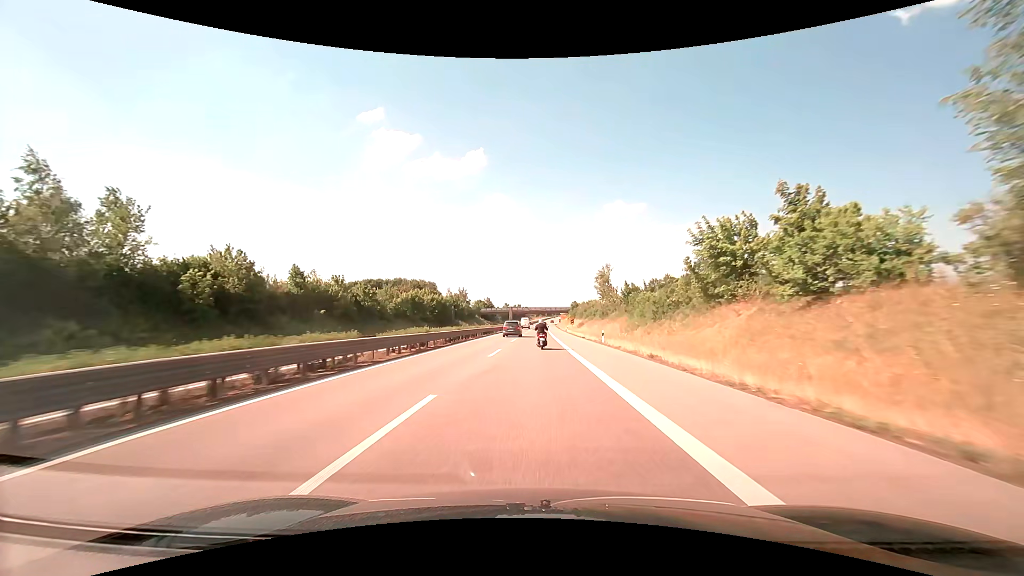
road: trunk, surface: asphalt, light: Day
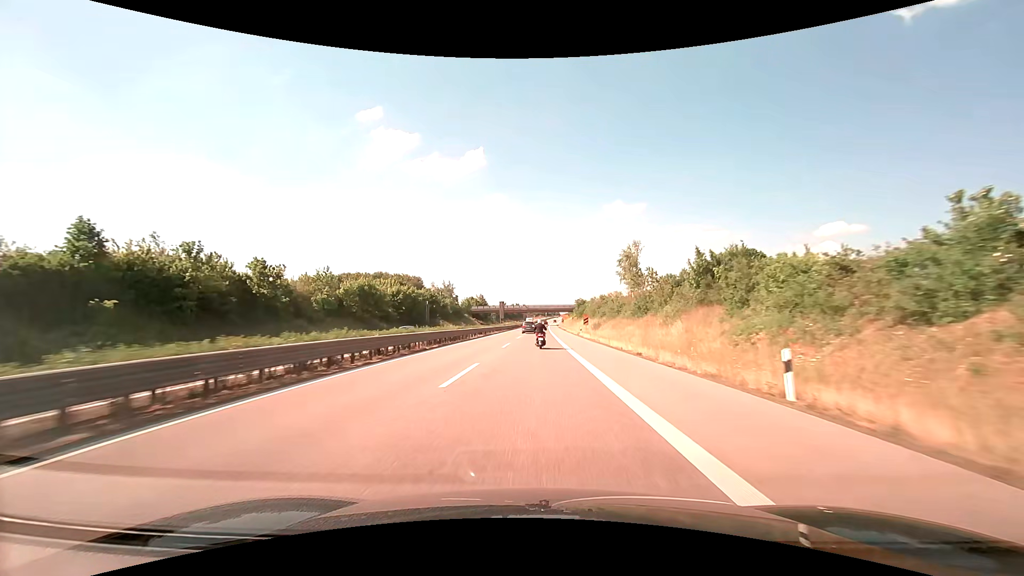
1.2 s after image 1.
(+0.1, +28.3) m; 0°
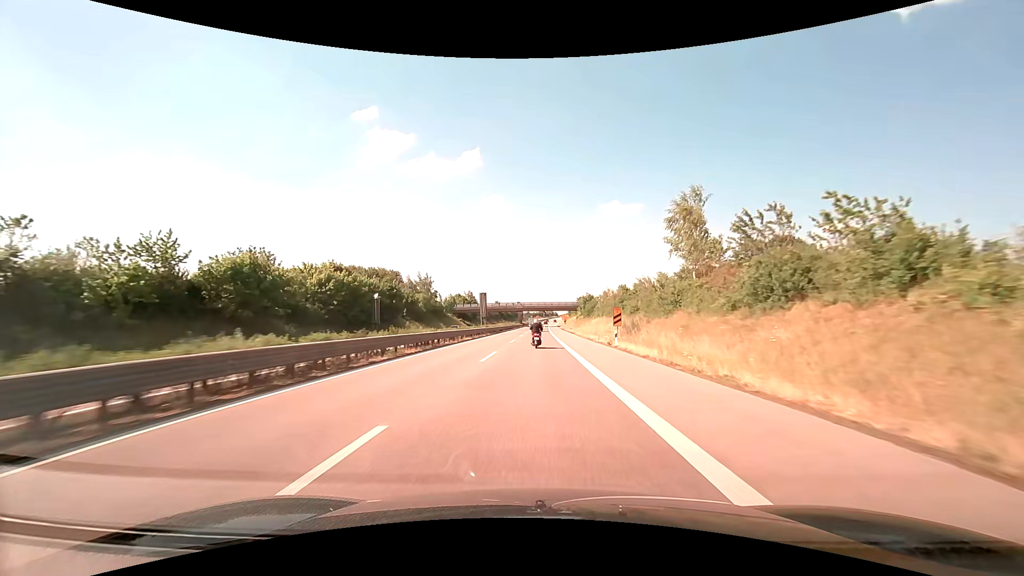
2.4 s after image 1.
(+0.1, +28.4) m; 0°
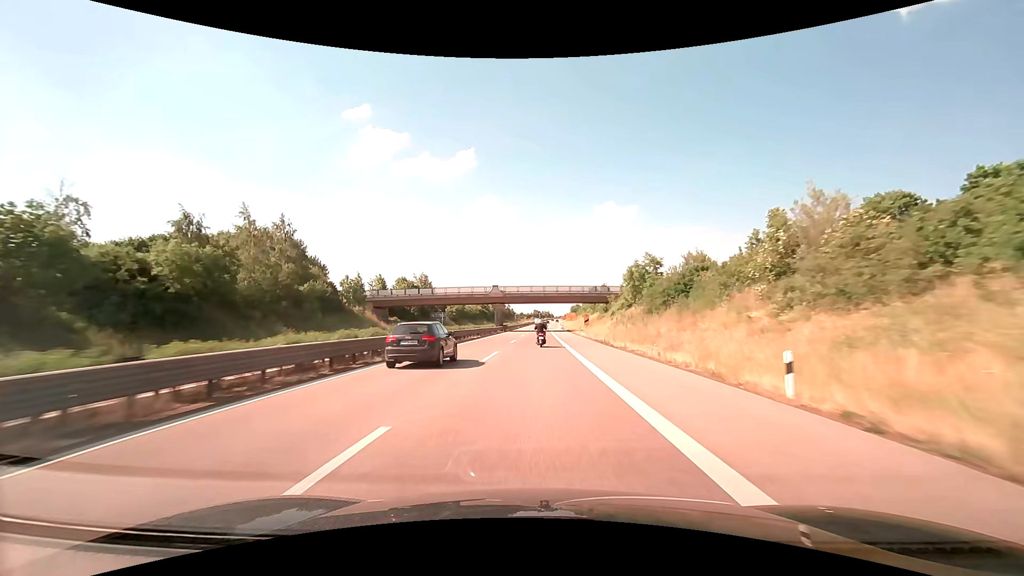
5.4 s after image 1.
(+0.3, +71.6) m; +1°
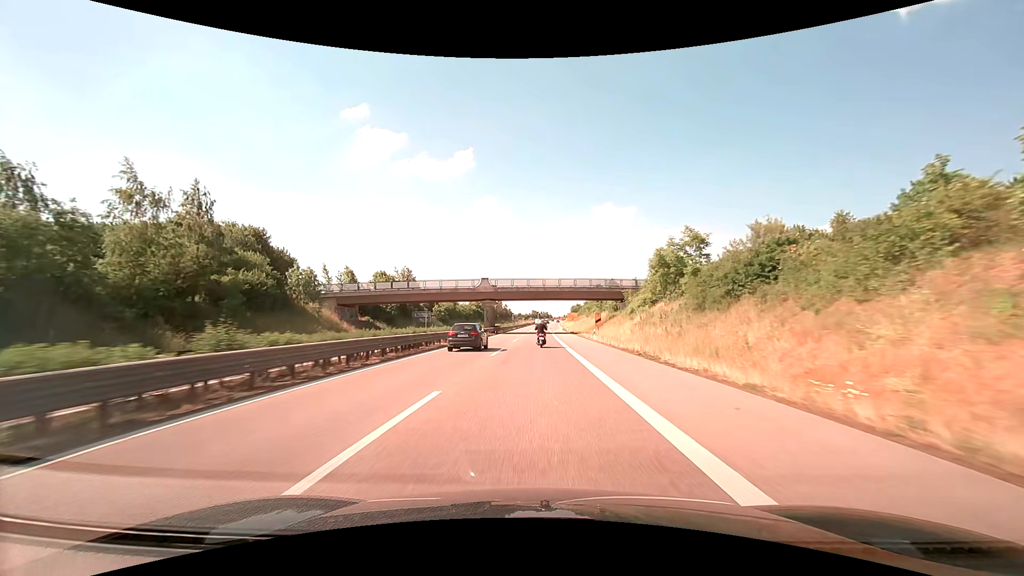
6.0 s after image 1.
(0.0, +14.4) m; 0°
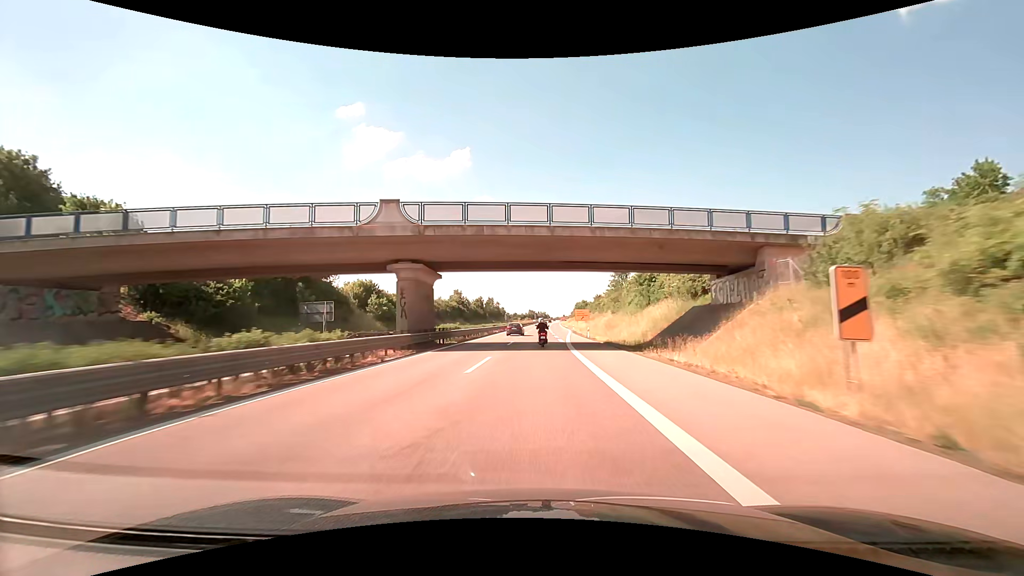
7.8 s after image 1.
(+0.1, +43.6) m; 0°
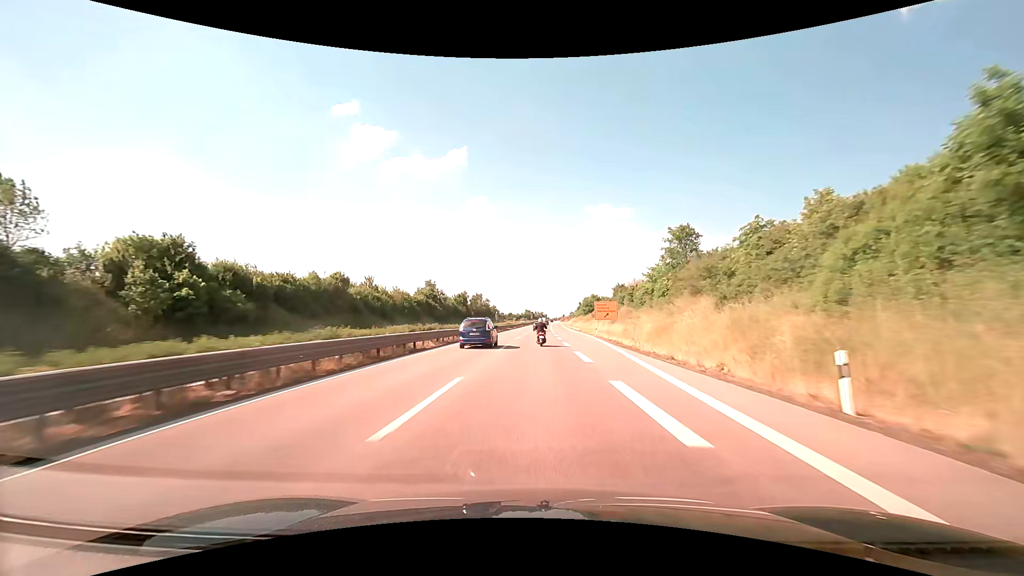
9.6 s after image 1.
(+0.1, +43.8) m; 0°
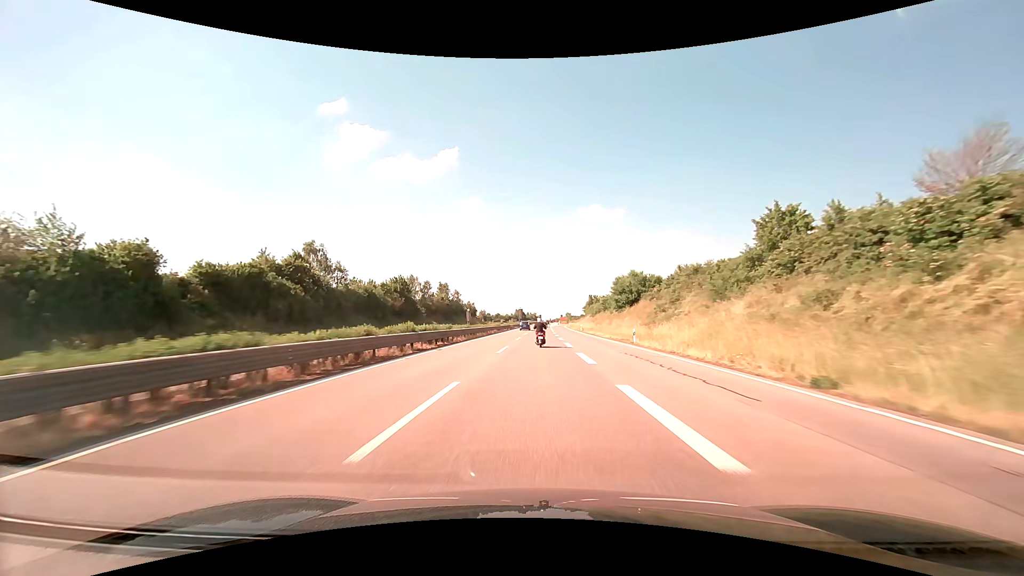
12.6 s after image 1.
(+0.4, +72.6) m; +1°
(0, +10) (0, +20) (0, +30) (0, +40) (0, +50) (0, +60) (+1, +70) (+1, +80) (+1, +90) (+1, +100) m
